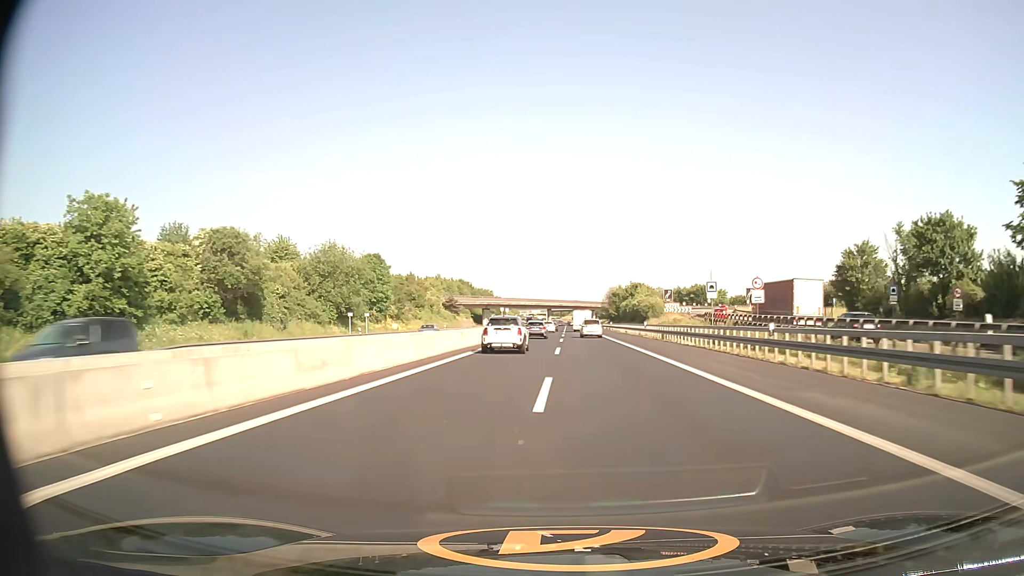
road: motorway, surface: asphalt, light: Day
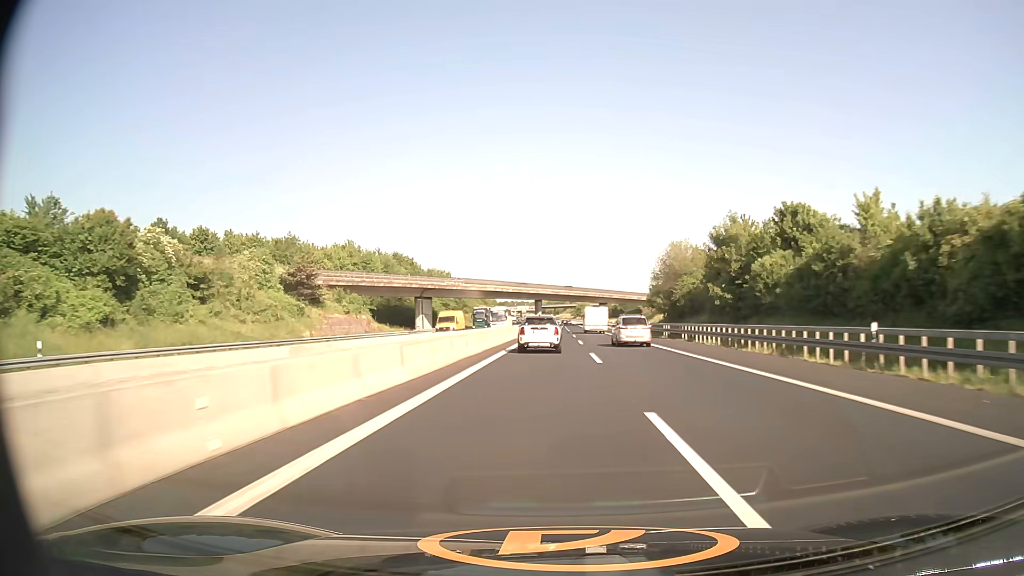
(+0.4, +95.7) m; +1°
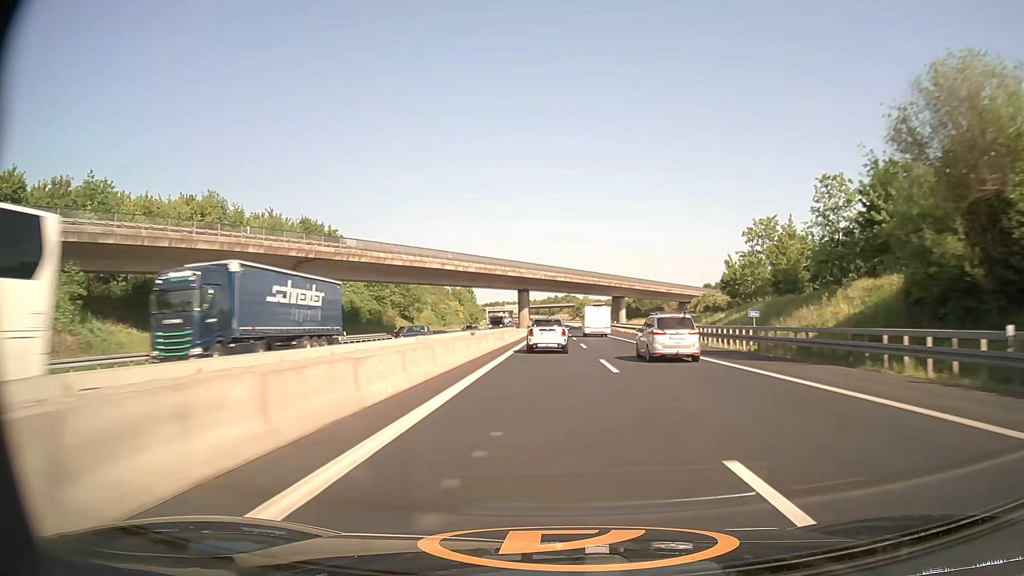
(+0.3, +57.1) m; 0°
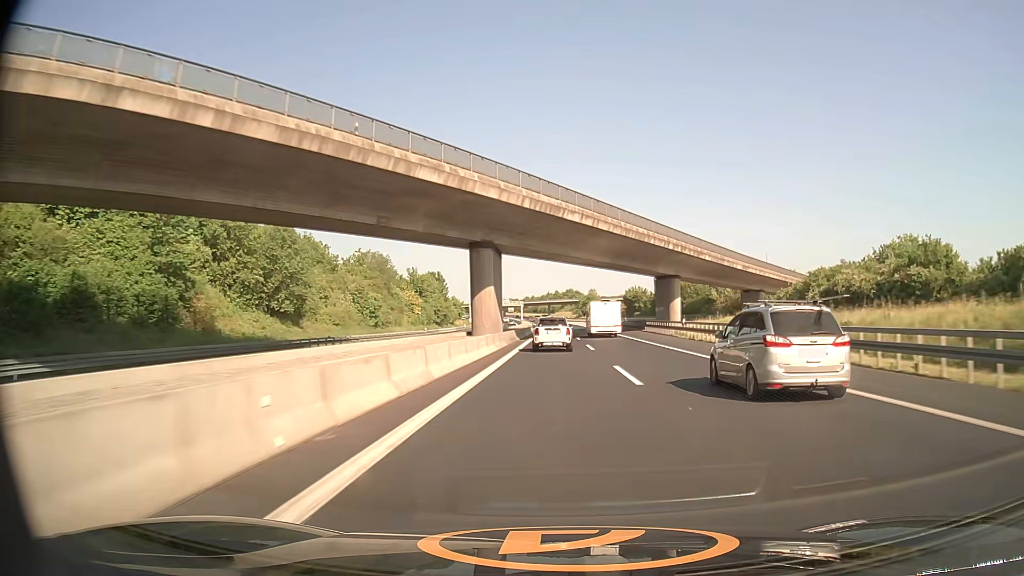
(+0.1, +57.6) m; 0°
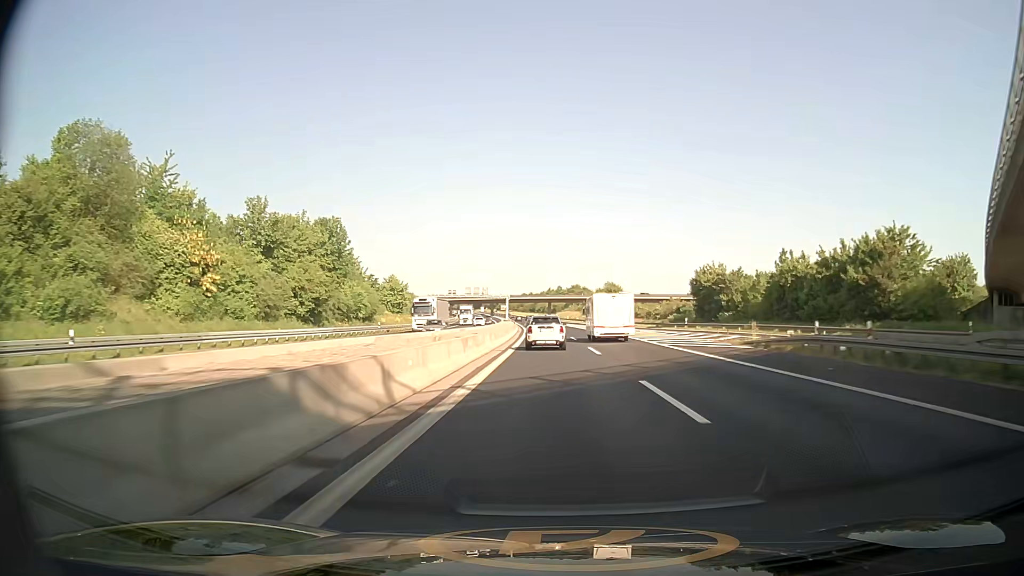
(+0.3, +77.3) m; 0°
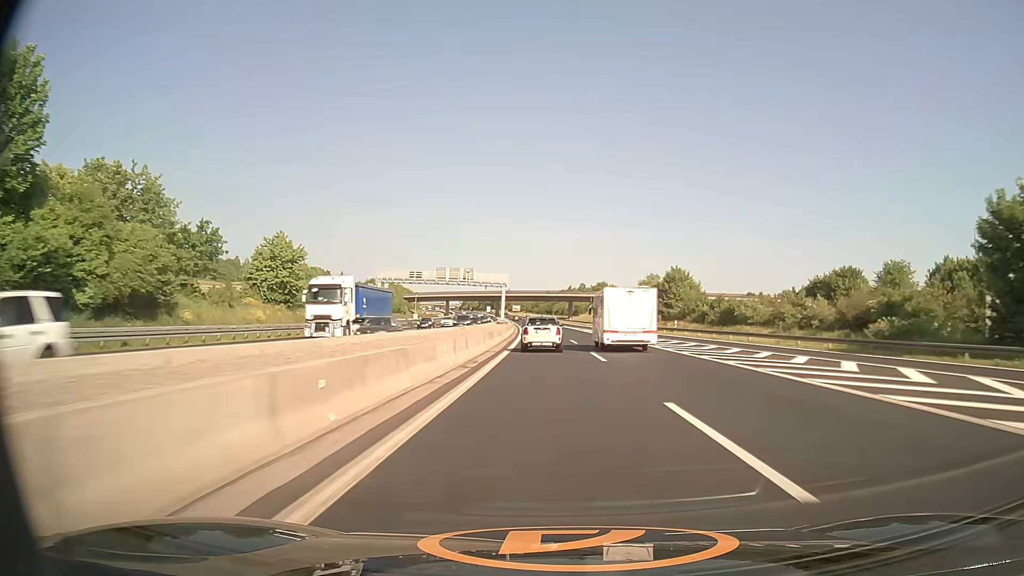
(-0.3, +57.6) m; -1°
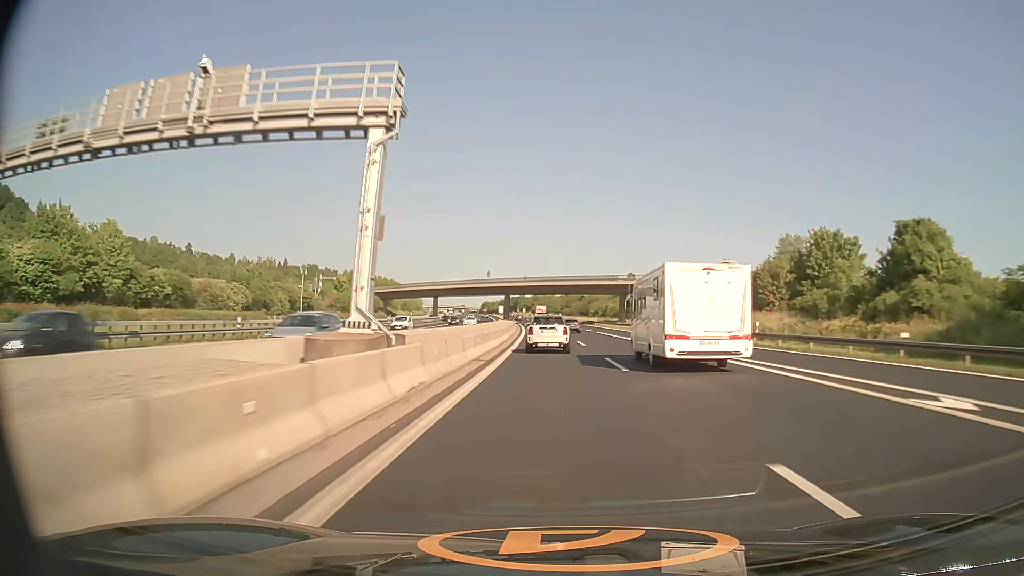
(-1.7, +76.5) m; -2°
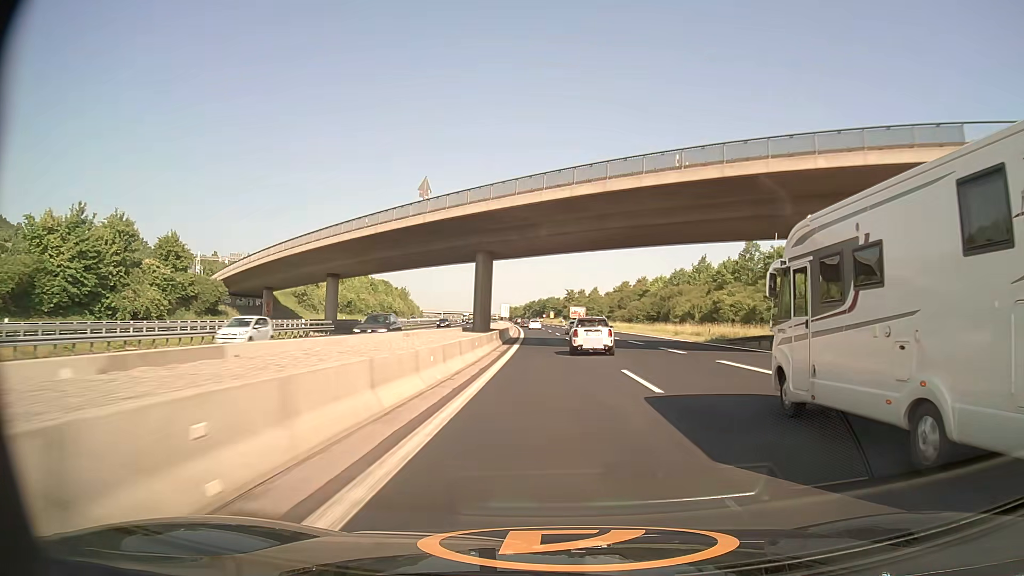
(-2.5, +94.5) m; -3°
(0, +10) (0, +20) (0, +30) (0, +40) (-1, +50) (-1, +60) (-1, +70) (-2, +80) (-2, +90) (-3, +100) m
